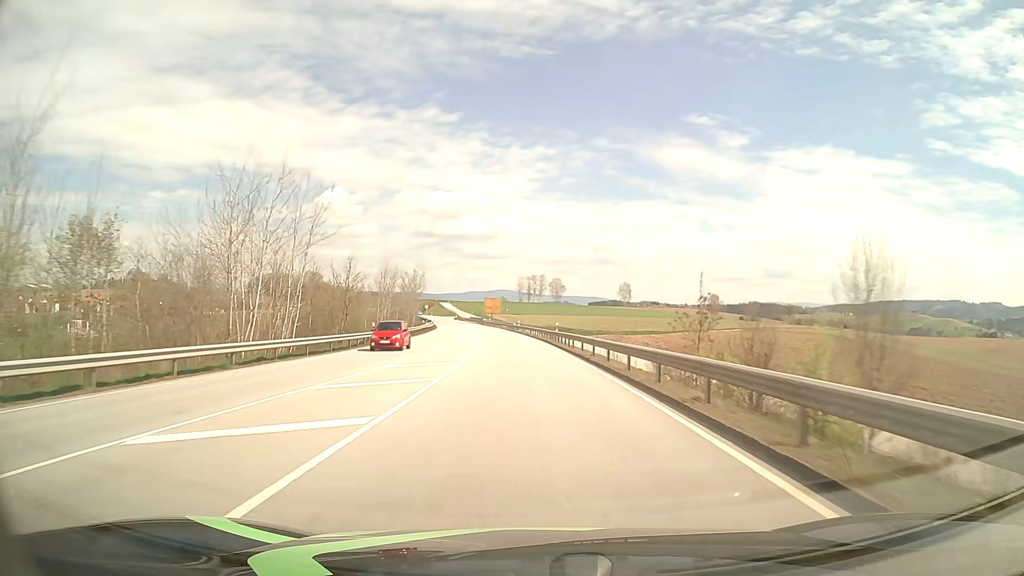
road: primary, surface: asphalt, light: Day
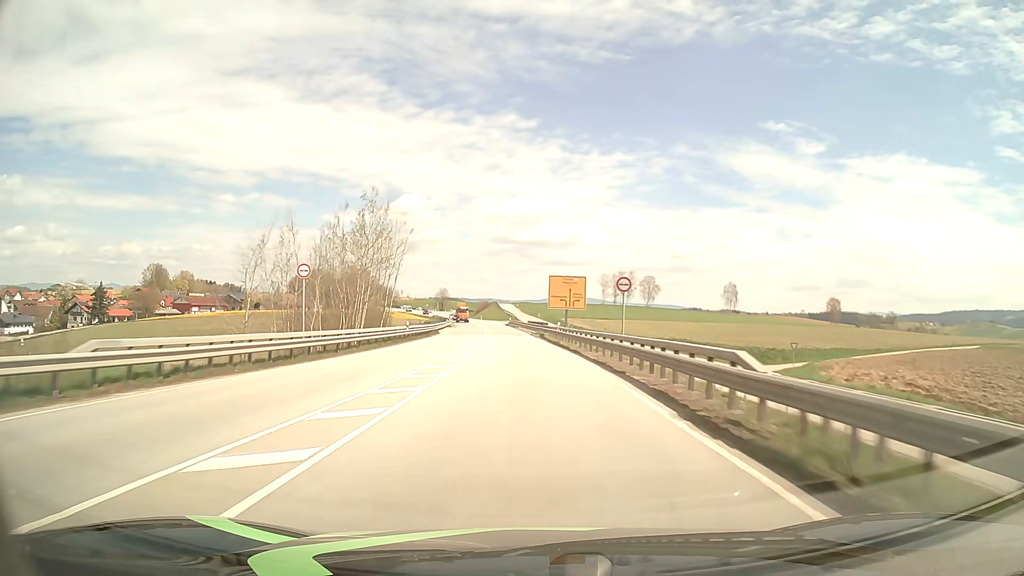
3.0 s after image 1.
(-4.6, +78.8) m; -7°
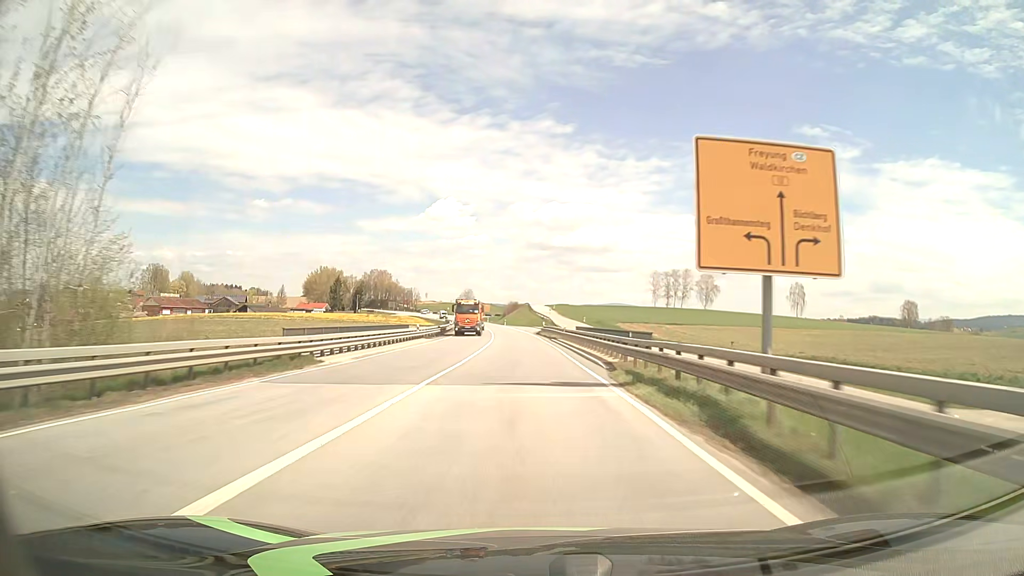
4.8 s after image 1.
(-1.3, +47.3) m; -3°
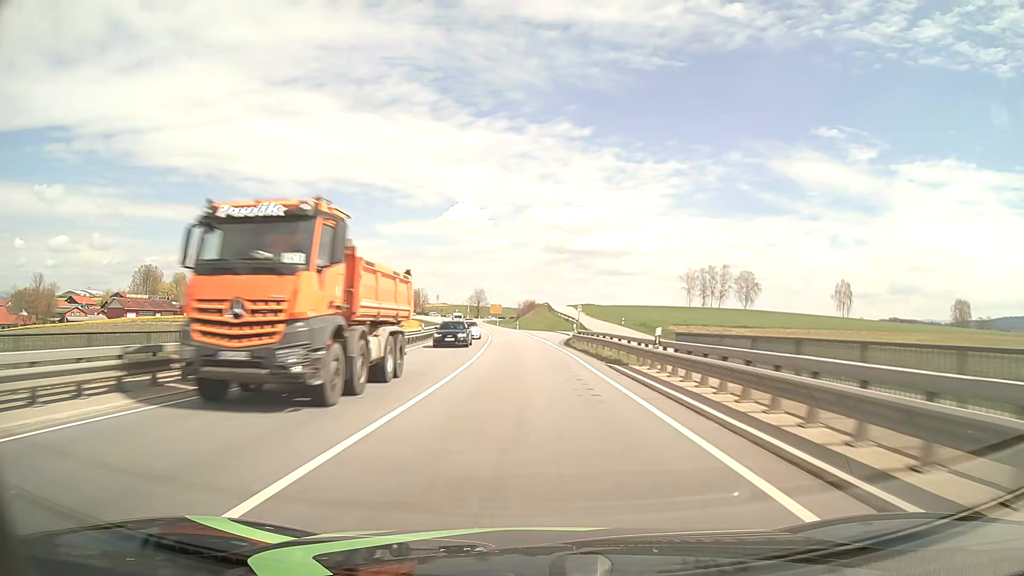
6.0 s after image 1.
(-0.4, +31.6) m; -1°
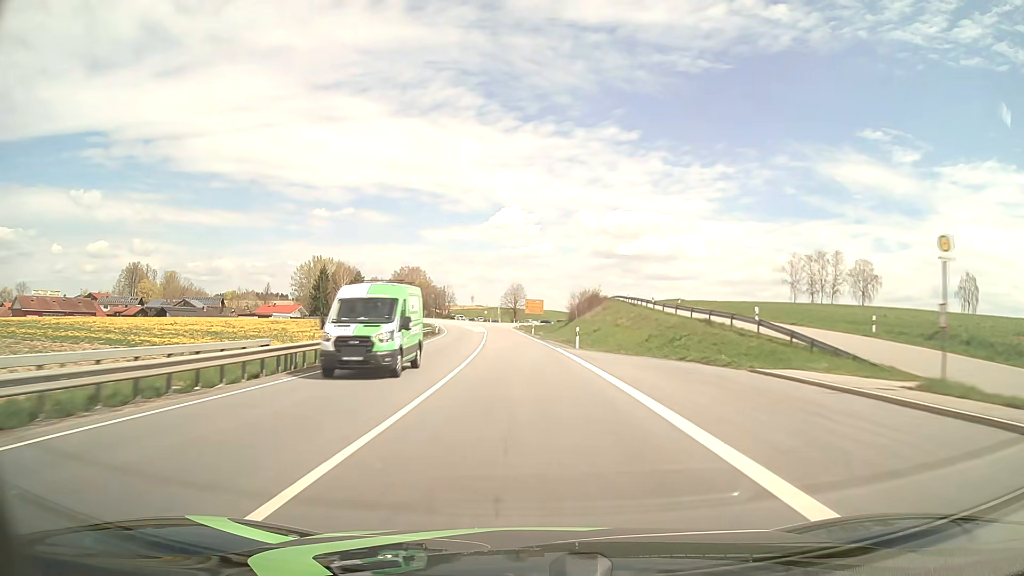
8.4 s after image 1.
(-2.1, +63.0) m; -4°
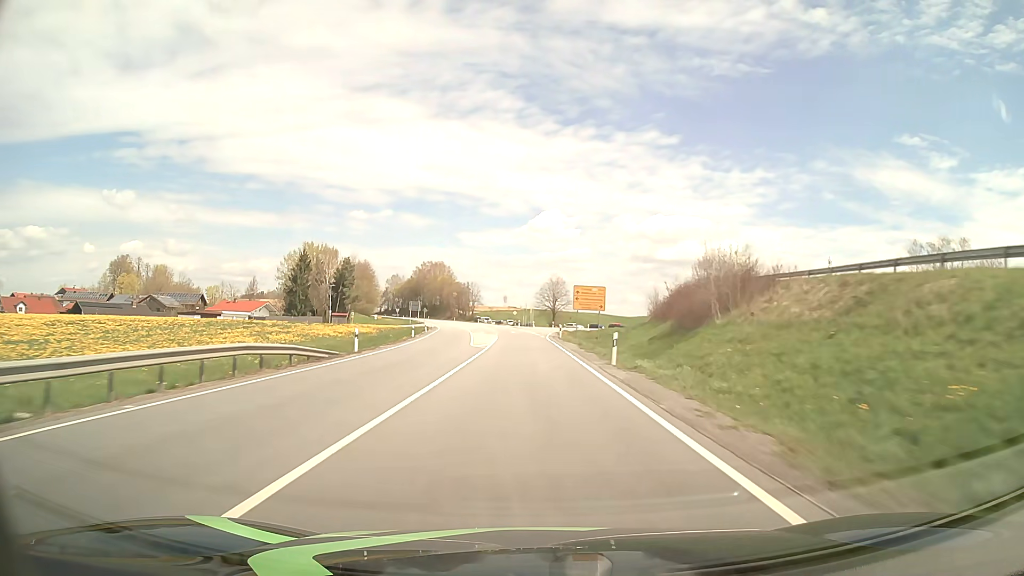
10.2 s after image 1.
(-1.4, +47.2) m; -3°
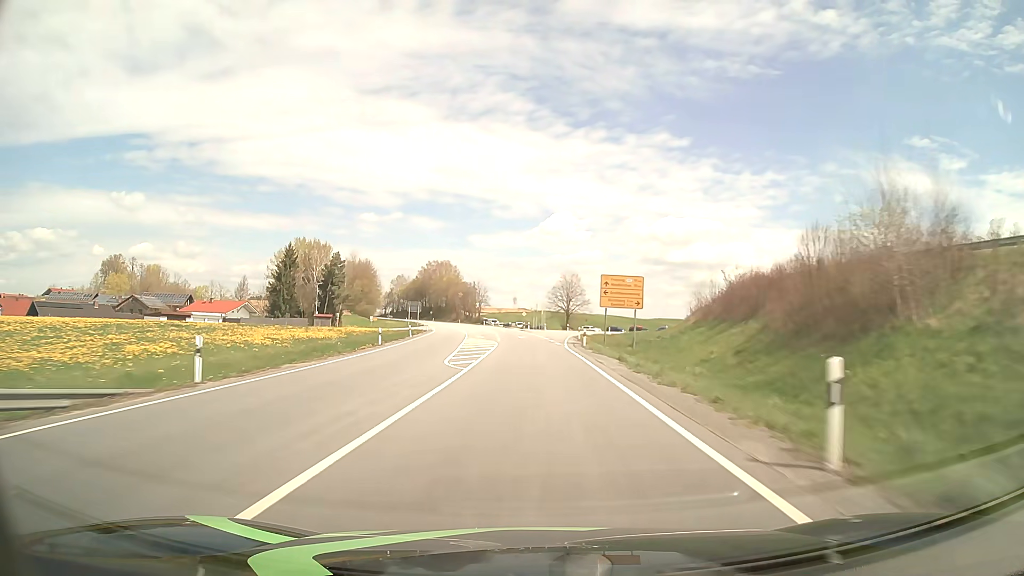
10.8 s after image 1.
(-0.1, +15.8) m; -1°
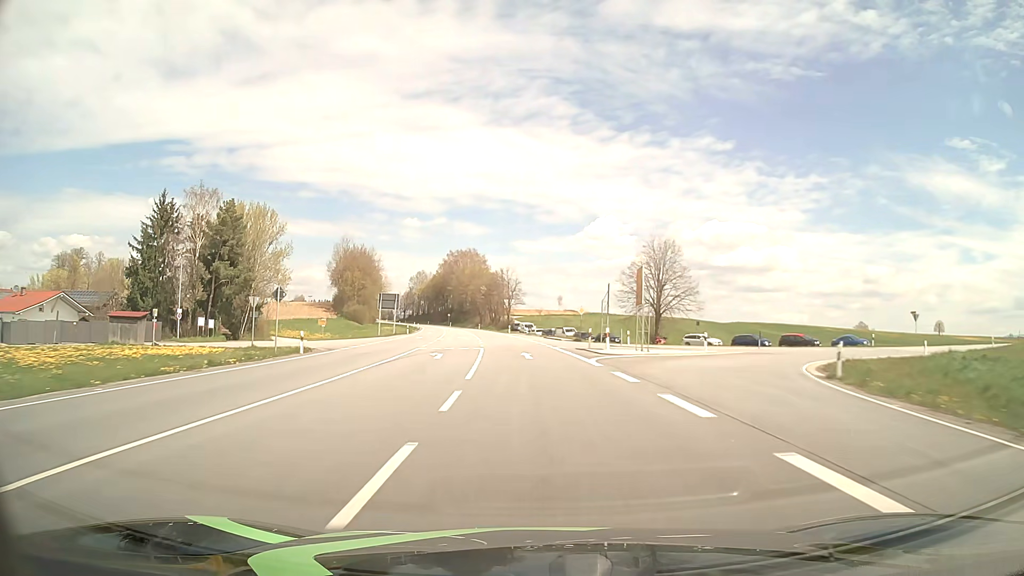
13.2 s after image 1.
(-2.0, +63.1) m; -4°
(0, +10) (0, +20) (-1, +30) (-1, +40) (-2, +50) (-3, +60) (-4, +70) (-5, +80) (-6, +90) (-8, +100) m
